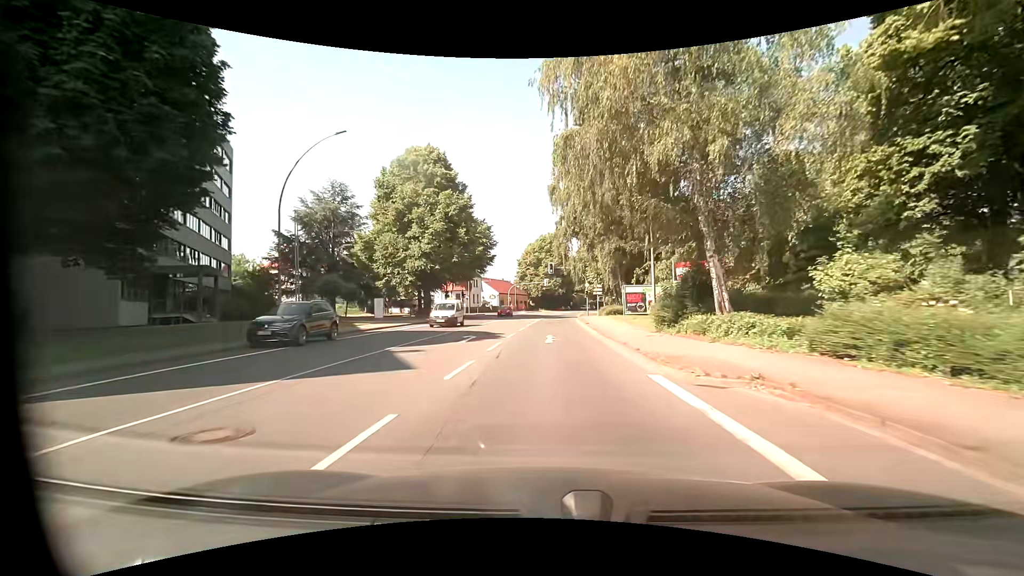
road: primary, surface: asphalt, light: Day
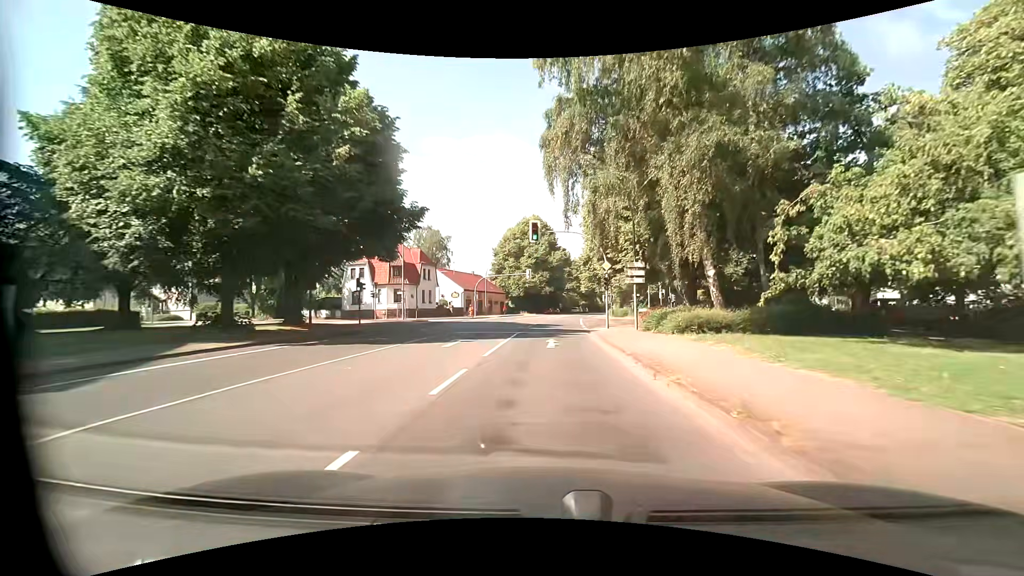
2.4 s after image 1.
(+0.4, +31.8) m; +1°
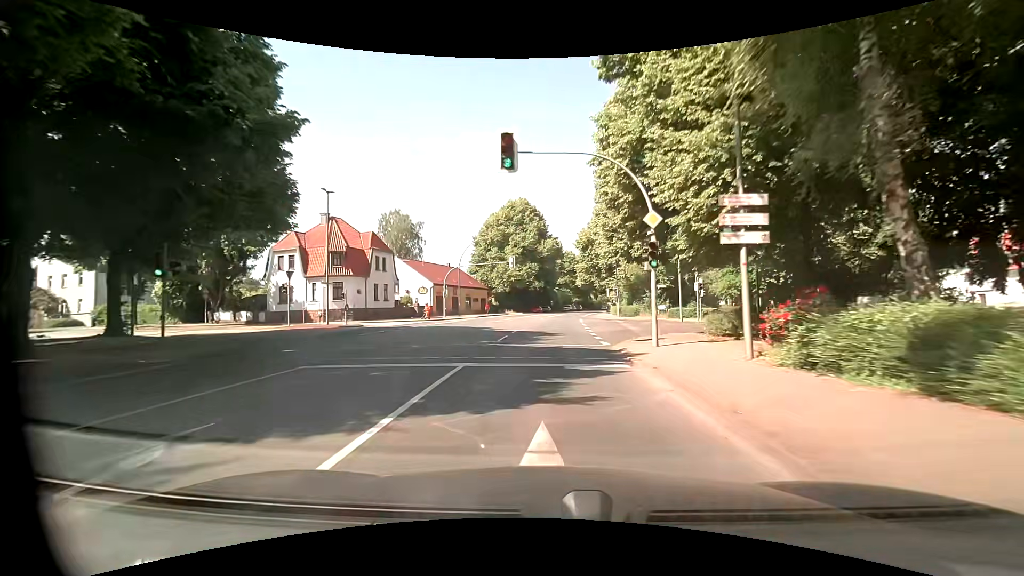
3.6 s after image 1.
(+0.2, +15.9) m; +1°
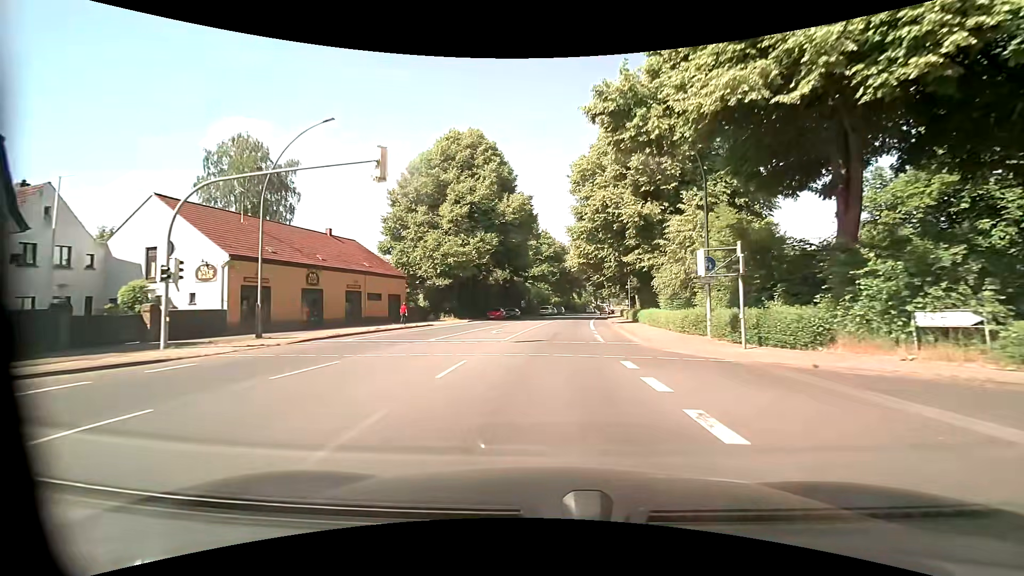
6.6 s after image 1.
(+0.9, +39.8) m; +3°
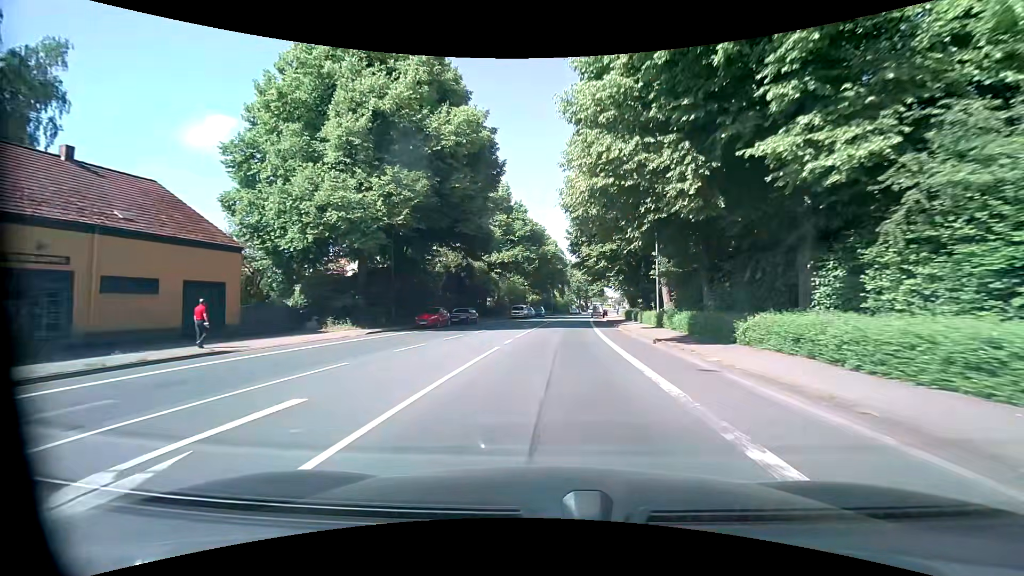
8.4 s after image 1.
(+0.6, +23.9) m; +3°
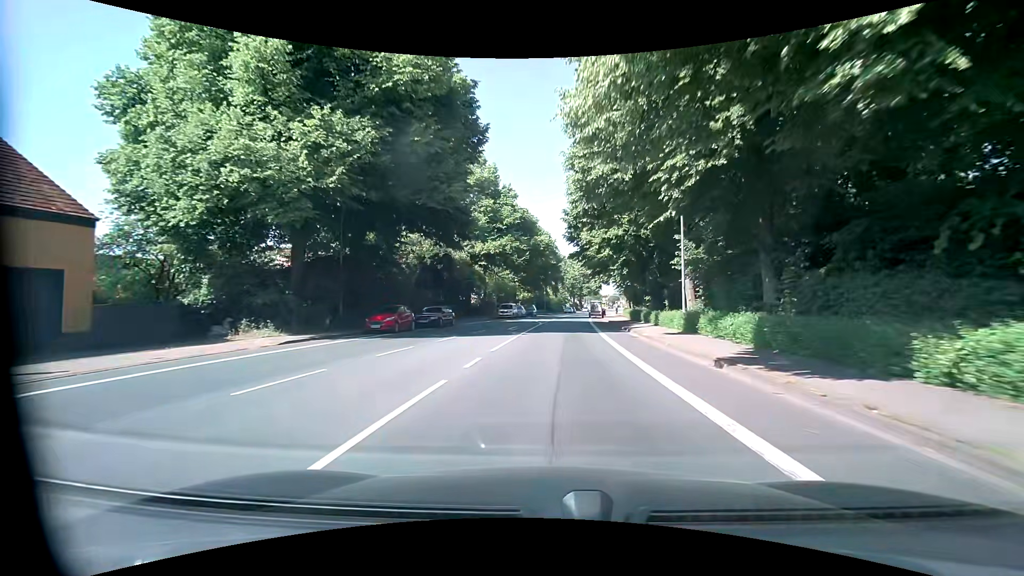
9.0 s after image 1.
(0.0, +8.0) m; +1°
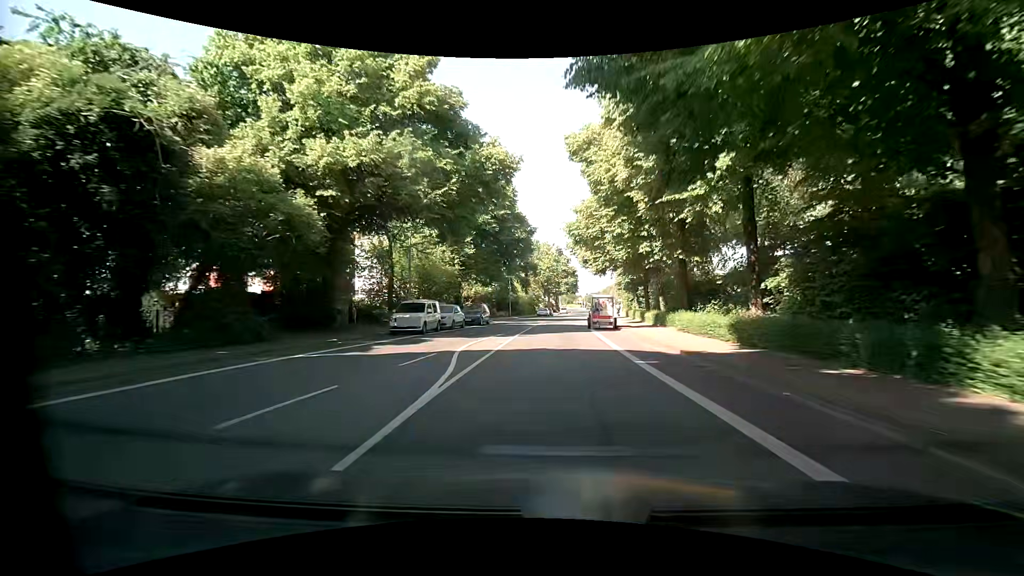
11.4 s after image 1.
(+0.9, +31.9) m; +5°
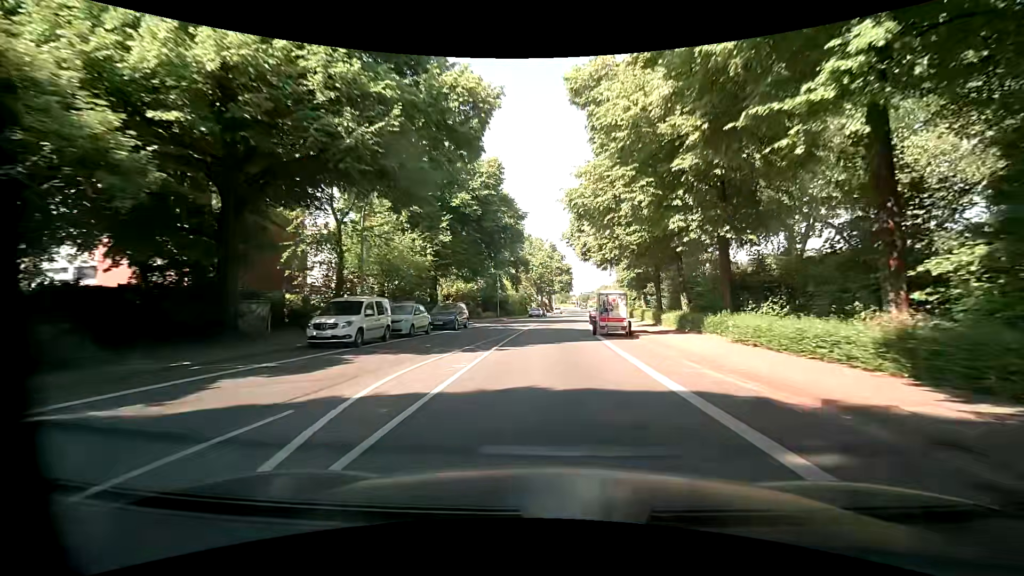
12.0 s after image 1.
(-0.1, +8.0) m; 0°
(0, +10) (0, +20) (0, +30) (+1, +40) (+1, +50) (+2, +60) (+3, +70) (+4, +80) (+5, +90) (+6, +100) m
